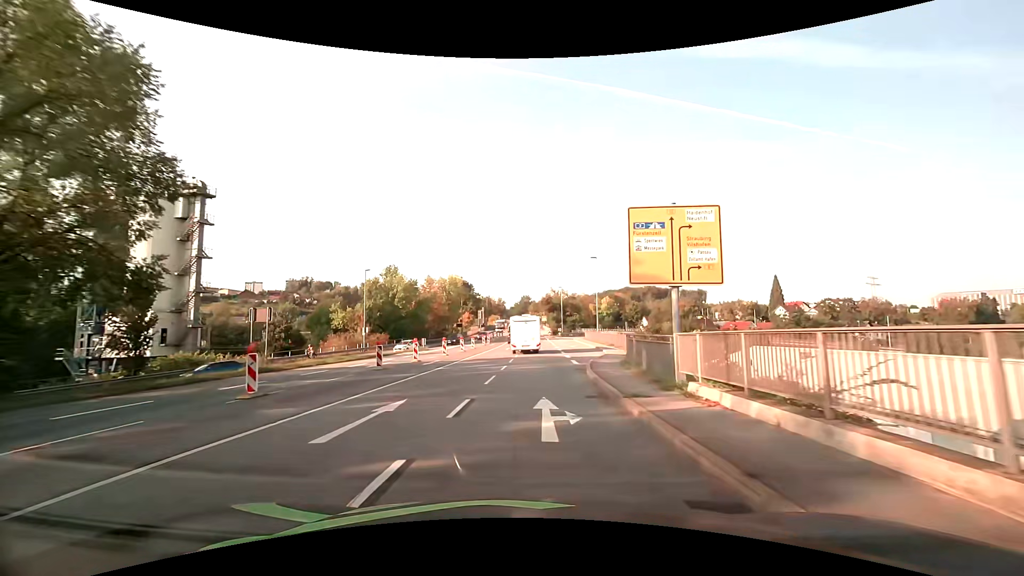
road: primary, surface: asphalt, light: Day
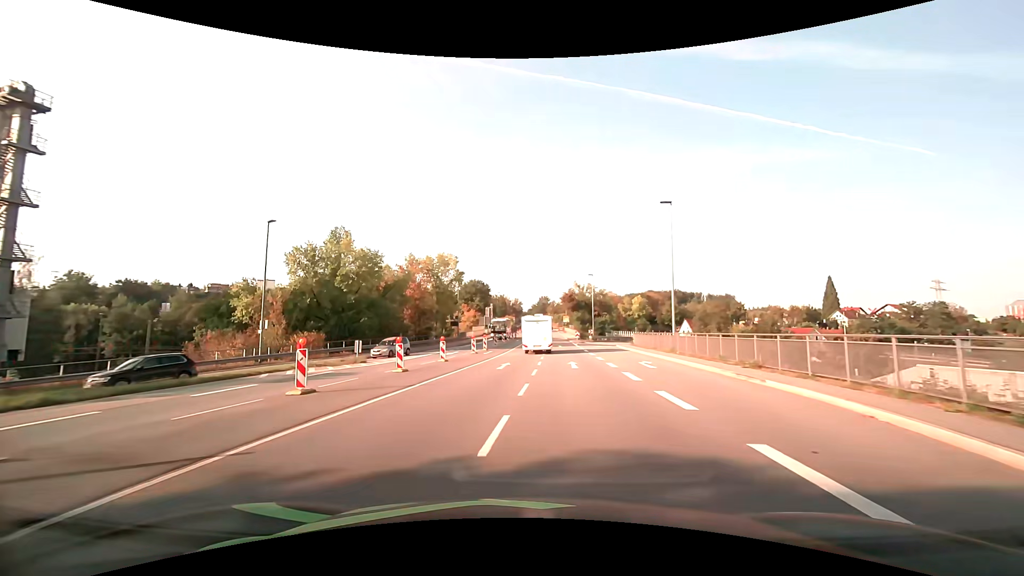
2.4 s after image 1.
(0.0, +26.7) m; -2°
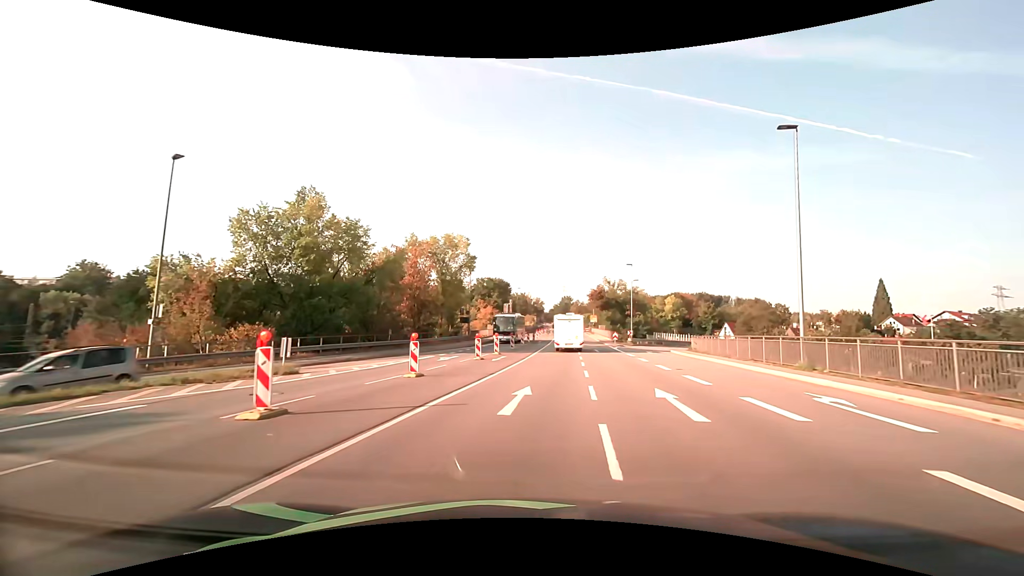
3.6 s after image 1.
(-0.4, +12.8) m; -2°
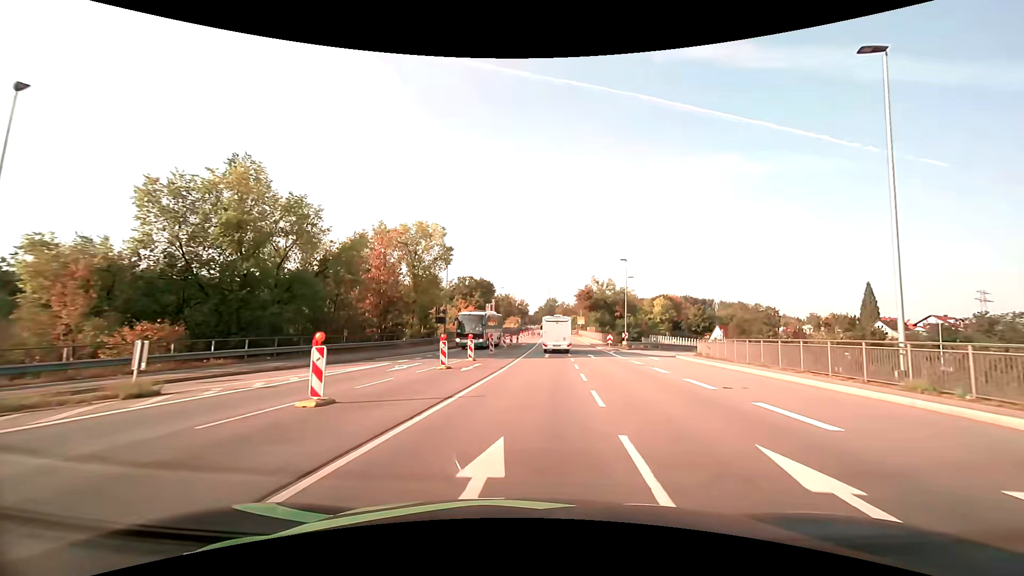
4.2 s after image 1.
(+0.1, +6.7) m; +2°
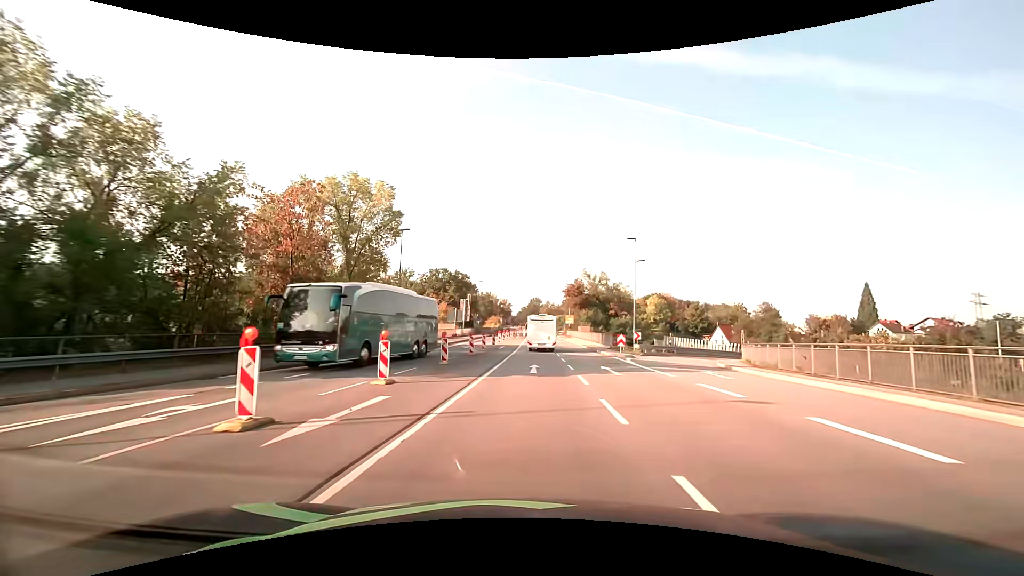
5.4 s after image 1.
(+0.4, +14.0) m; +2°
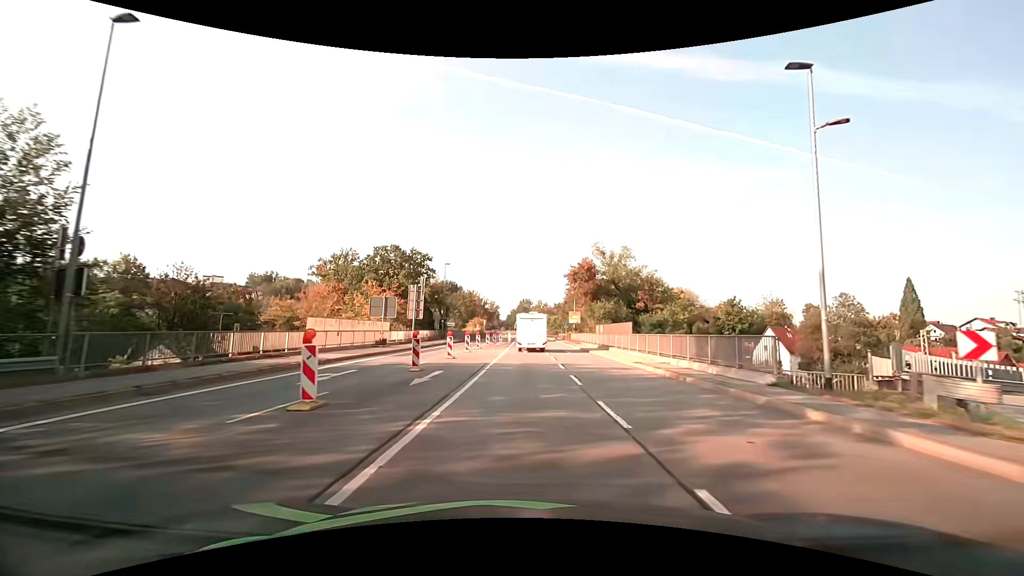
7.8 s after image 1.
(+0.4, +30.2) m; +1°
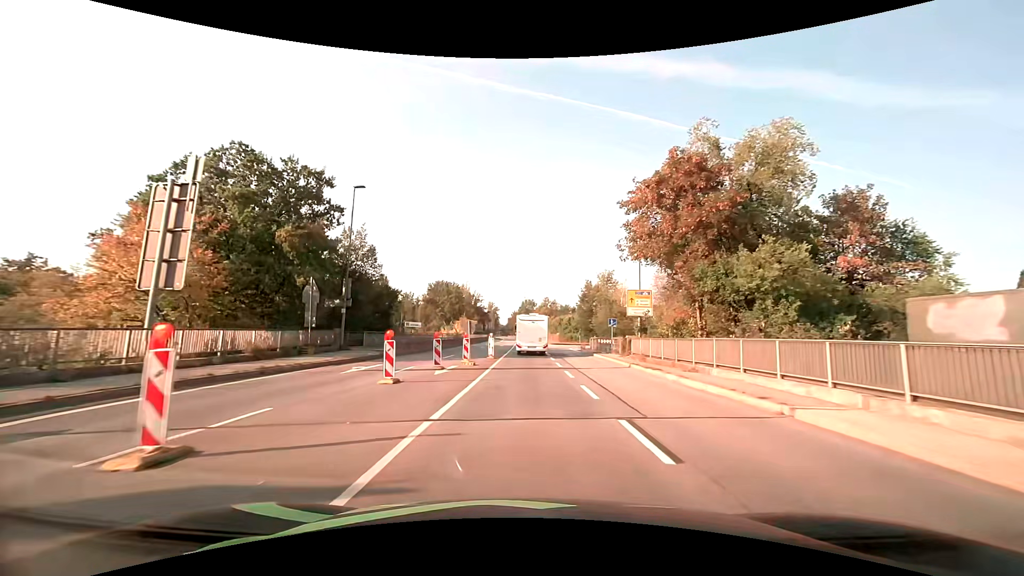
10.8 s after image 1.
(0.0, +38.3) m; 0°
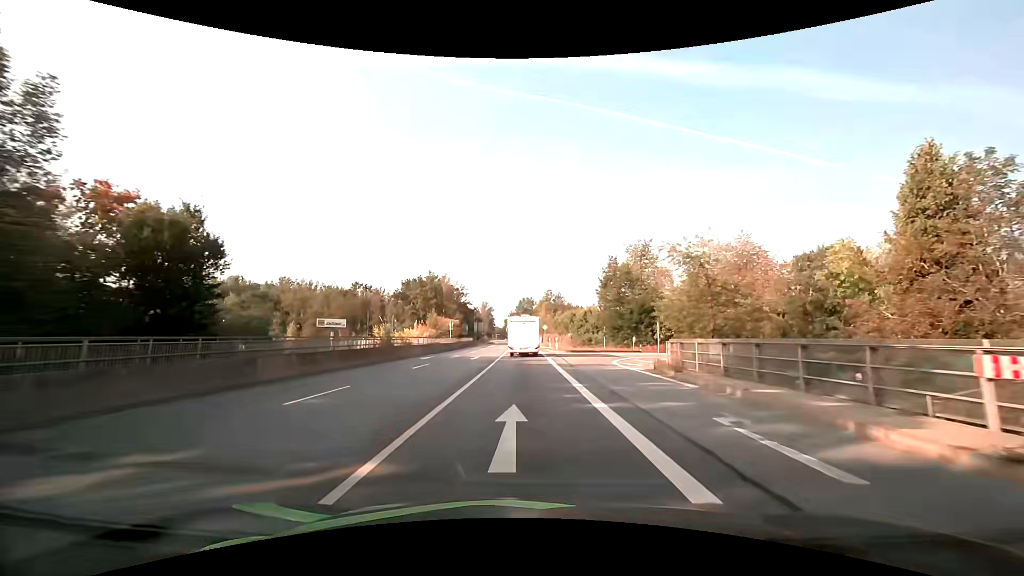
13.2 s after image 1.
(0.0, +30.2) m; 0°
(0, +10) (0, +20) (0, +30) (0, +40) (0, +50) (0, +60) (-1, +70) (-1, +80) (-1, +90) (-1, +100) m
